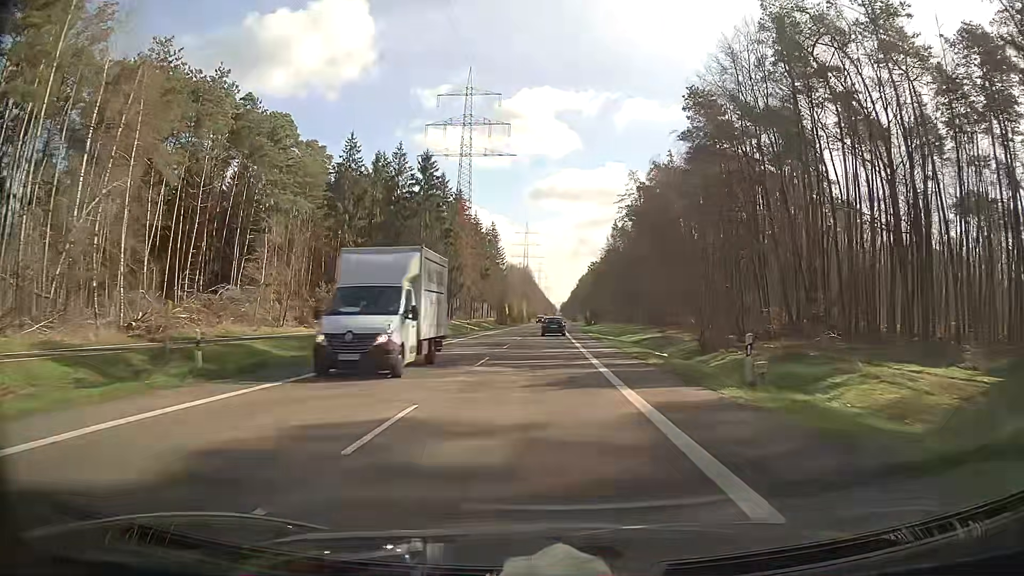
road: secondary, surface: asphalt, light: Day
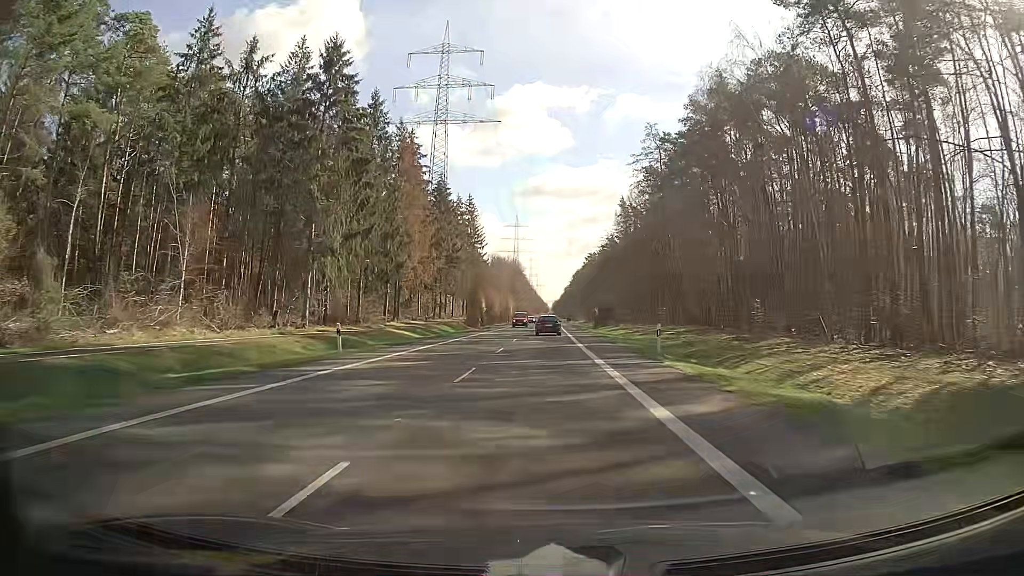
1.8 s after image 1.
(+0.3, +39.3) m; +1°
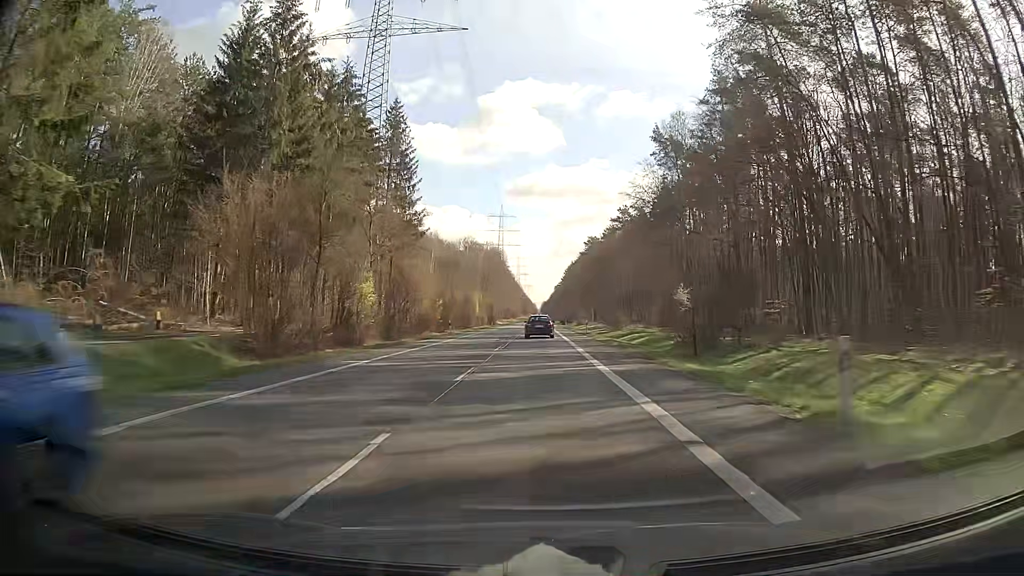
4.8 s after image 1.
(+0.5, +65.4) m; +1°
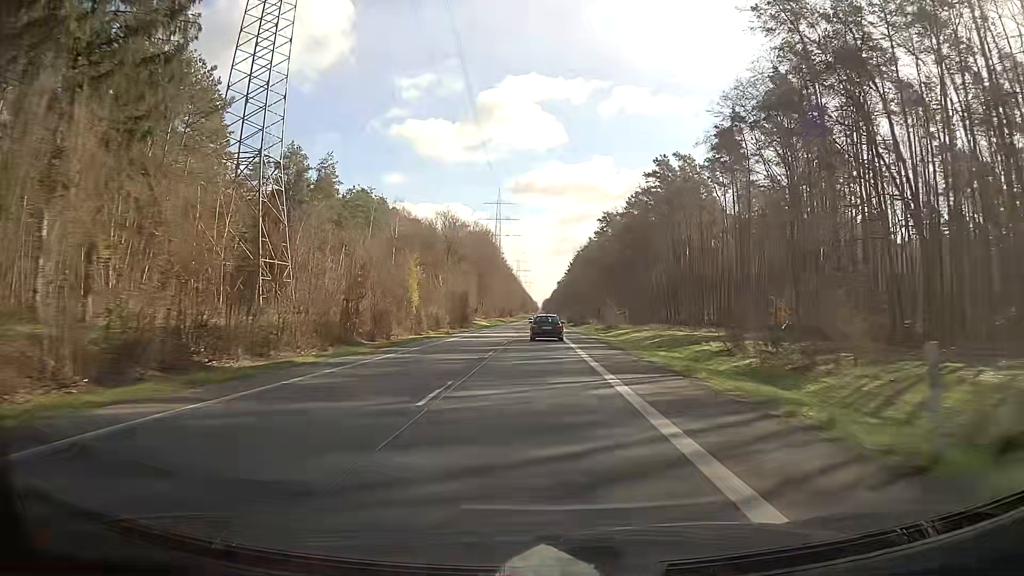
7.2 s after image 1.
(-0.2, +52.4) m; 0°
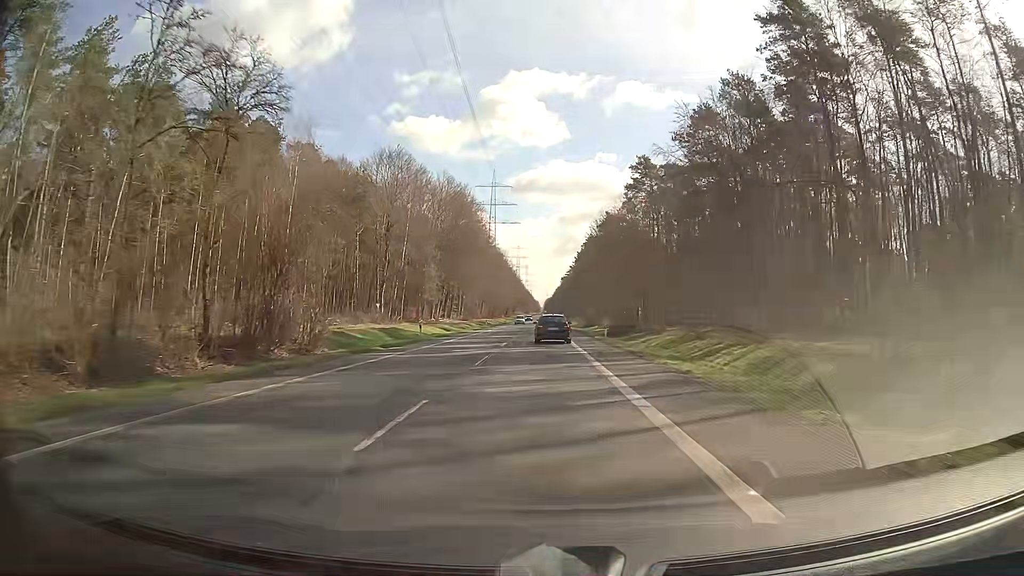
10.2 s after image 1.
(-0.1, +63.5) m; 0°
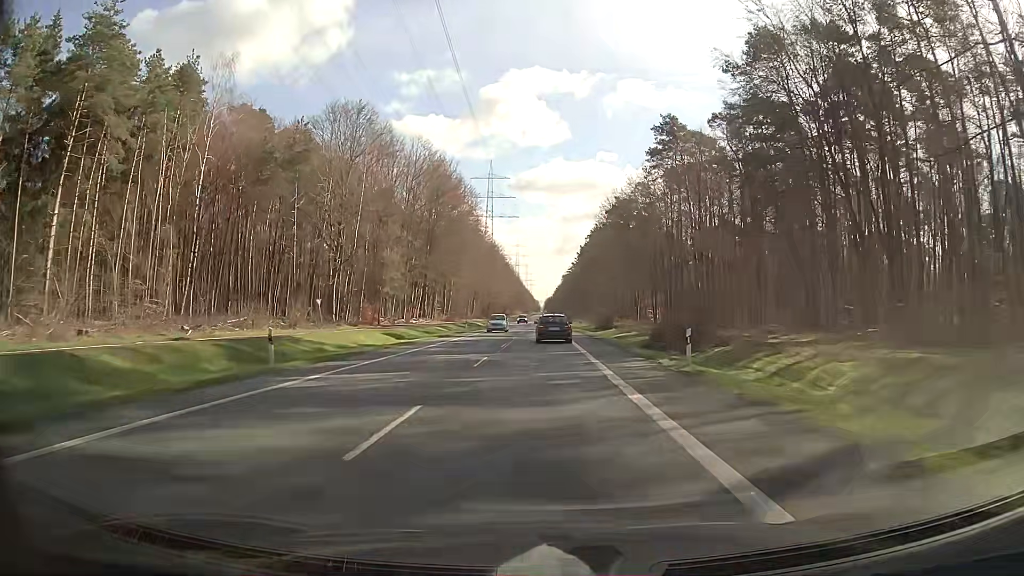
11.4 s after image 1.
(0.0, +24.7) m; 0°
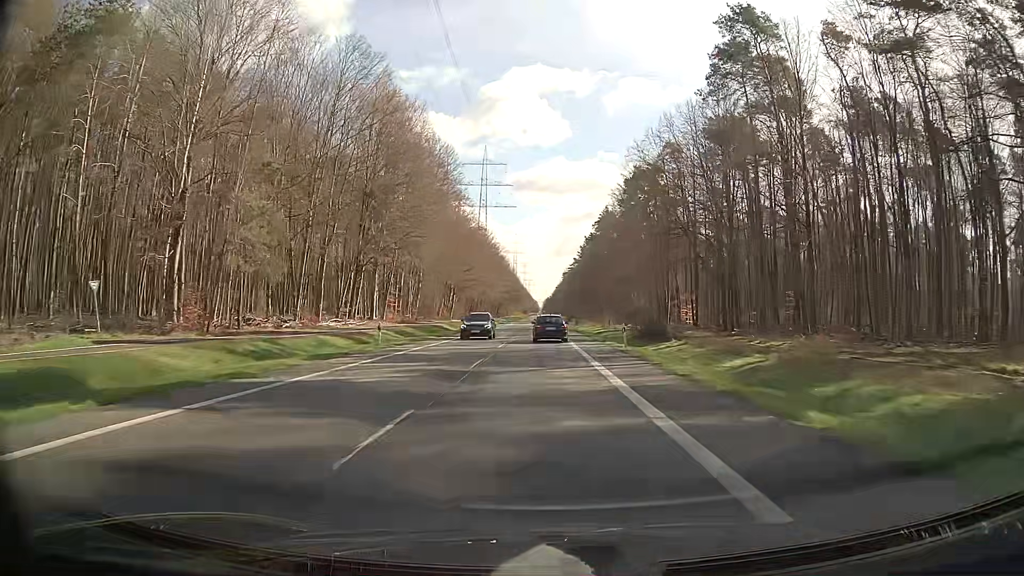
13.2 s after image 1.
(+0.1, +36.5) m; 0°
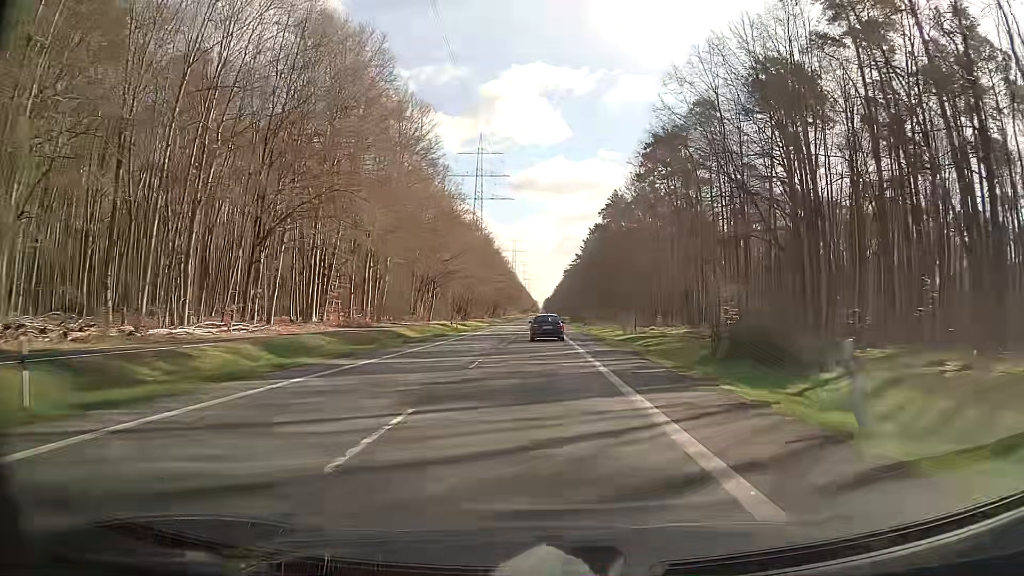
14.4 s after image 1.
(+0.1, +24.1) m; 0°
(0, +10) (0, +20) (0, +30) (0, +40) (0, +50) (0, +60) (0, +70) (0, +80) (0, +90) (0, +100) m
